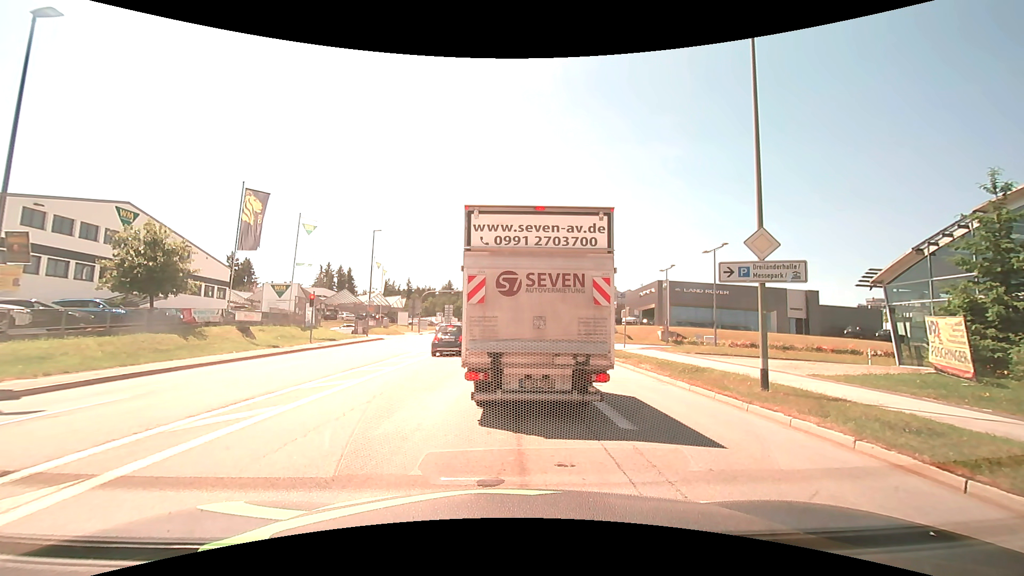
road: tertiary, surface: asphalt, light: Day
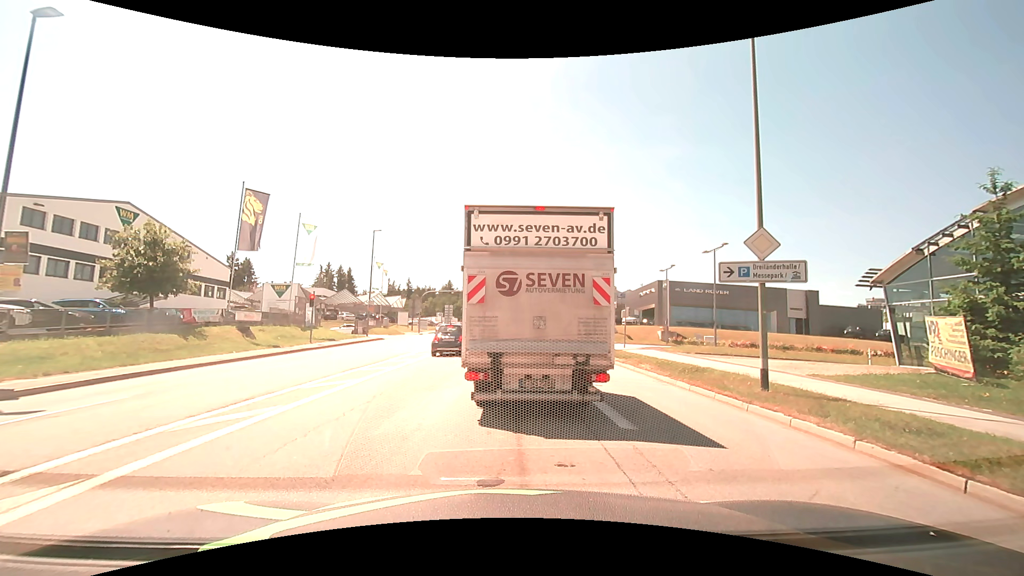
(0.0, 0.0) m; 0°
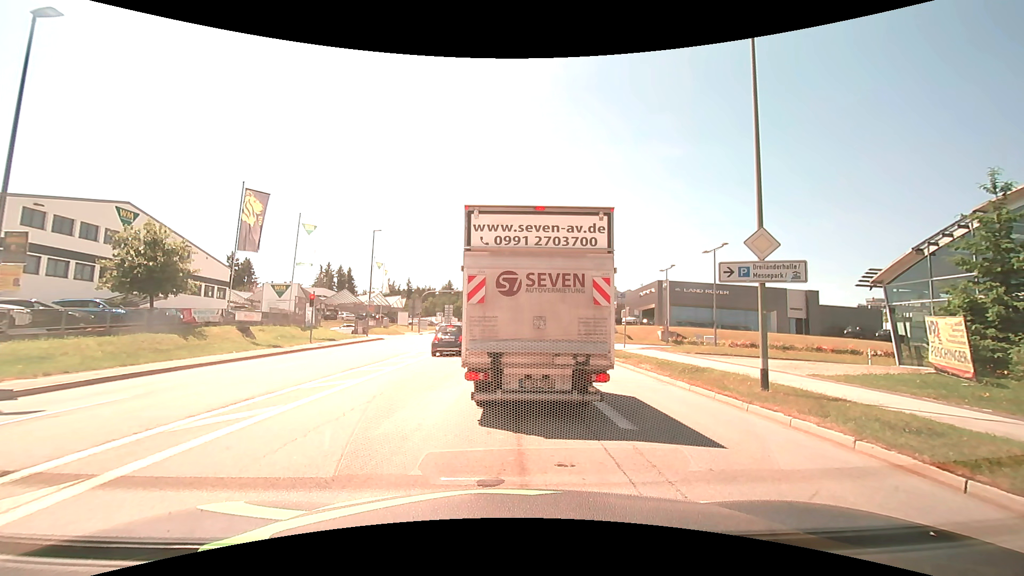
(0.0, 0.0) m; 0°
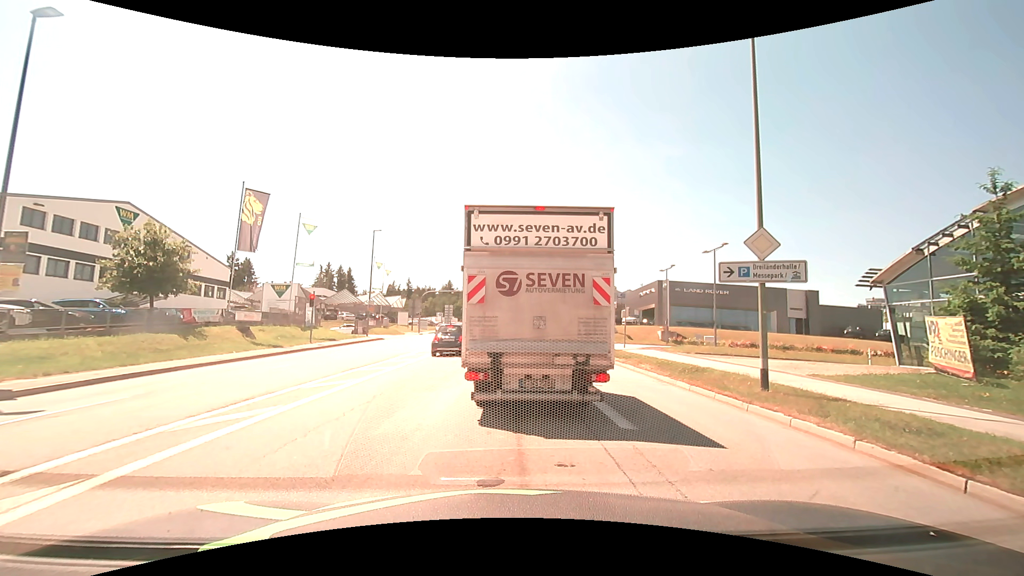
(0.0, 0.0) m; 0°
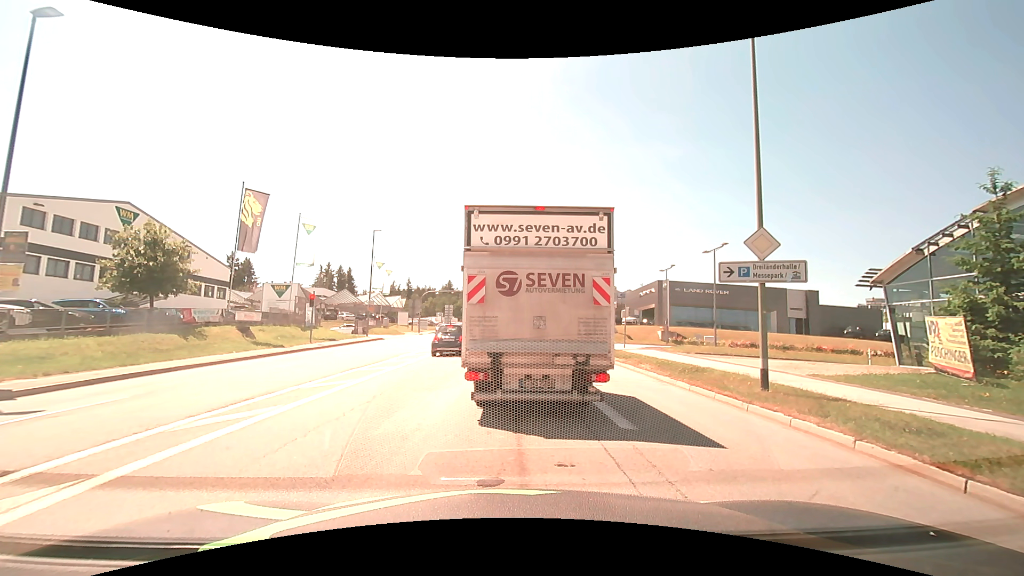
(0.0, 0.0) m; 0°
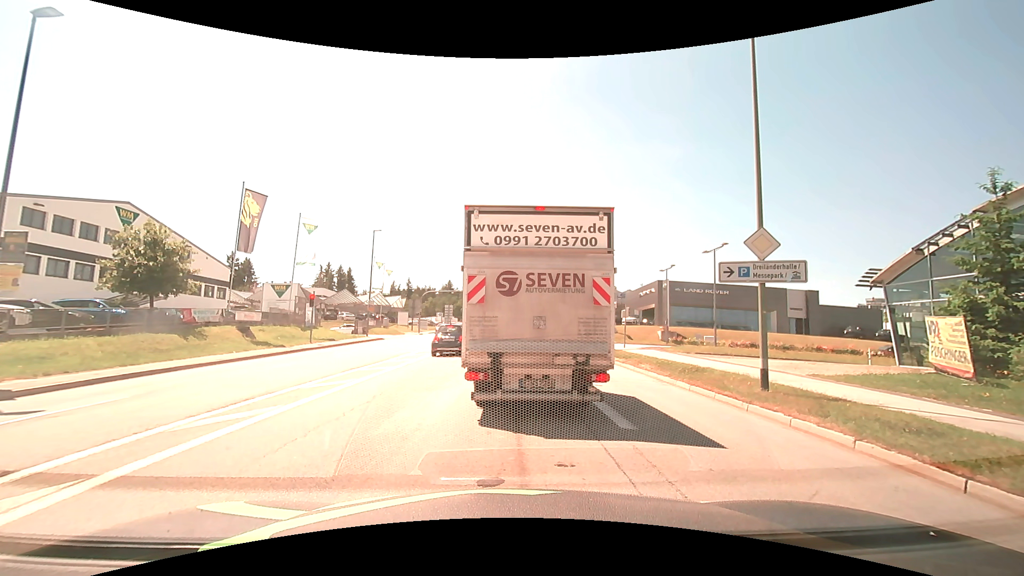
(0.0, 0.0) m; 0°
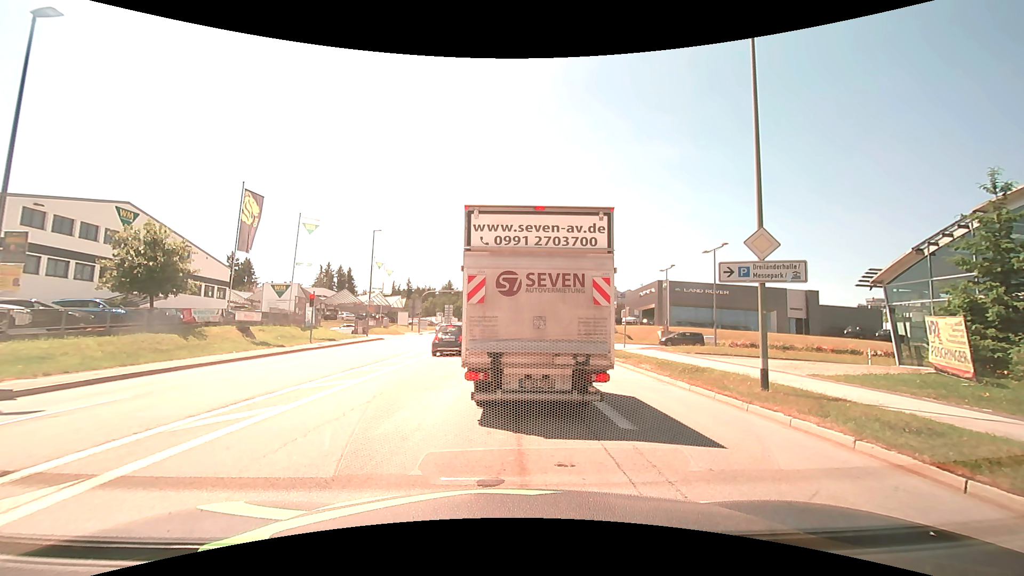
(0.0, 0.0) m; 0°
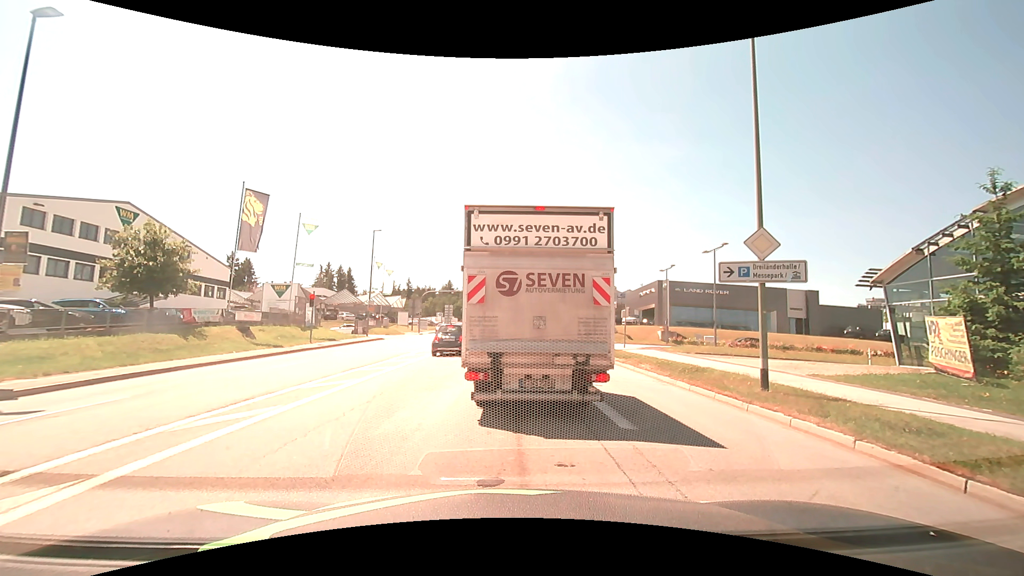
(0.0, 0.0) m; 0°
